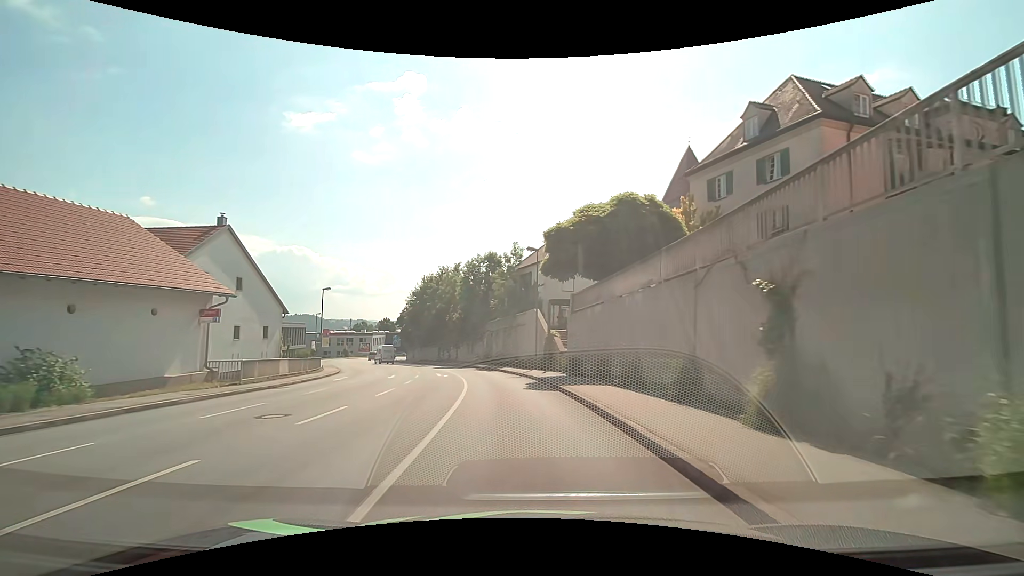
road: tertiary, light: Day
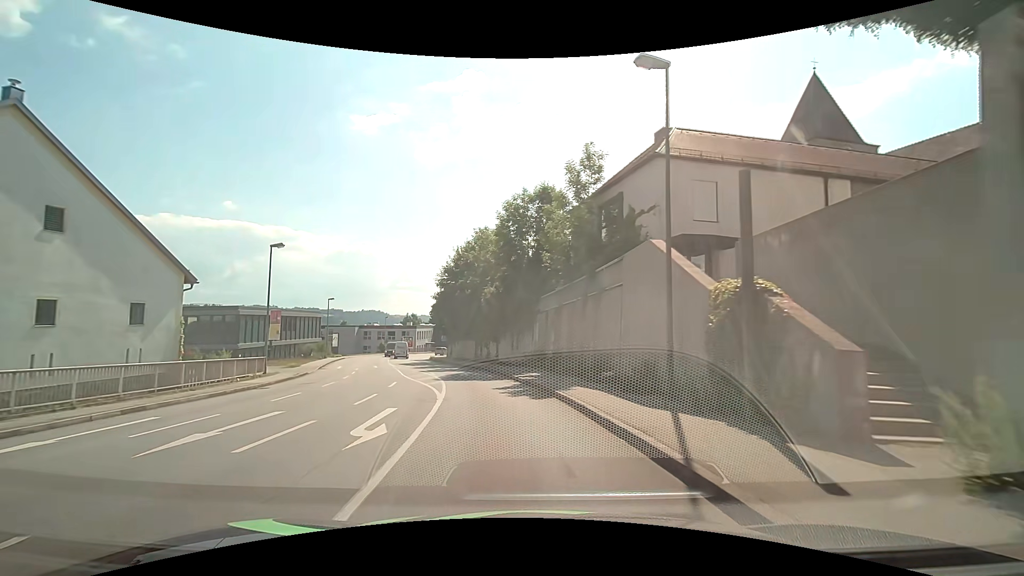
(-1.2, +21.3) m; -7°
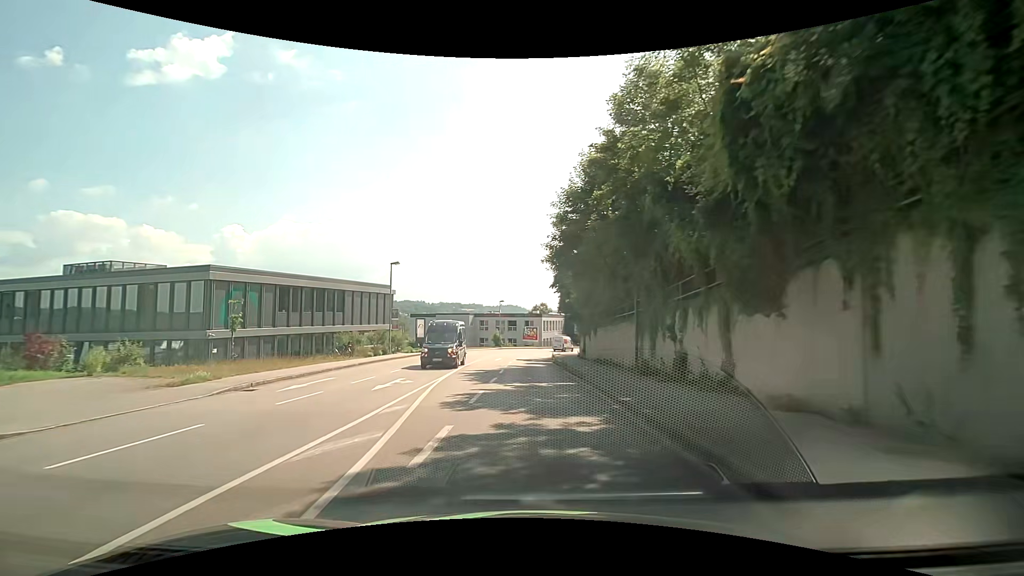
(-3.5, +28.2) m; -15°
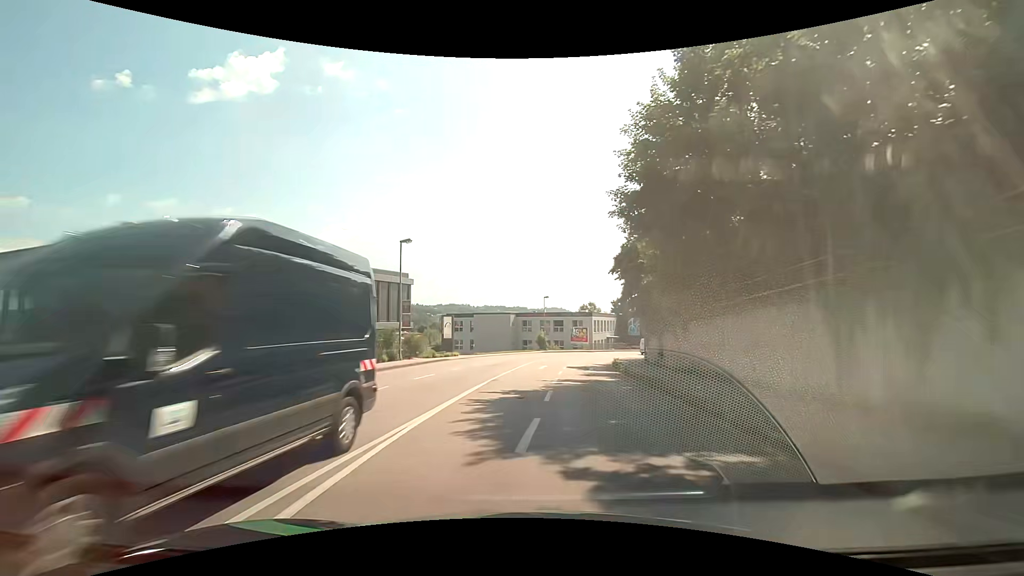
(-0.5, +11.2) m; -5°
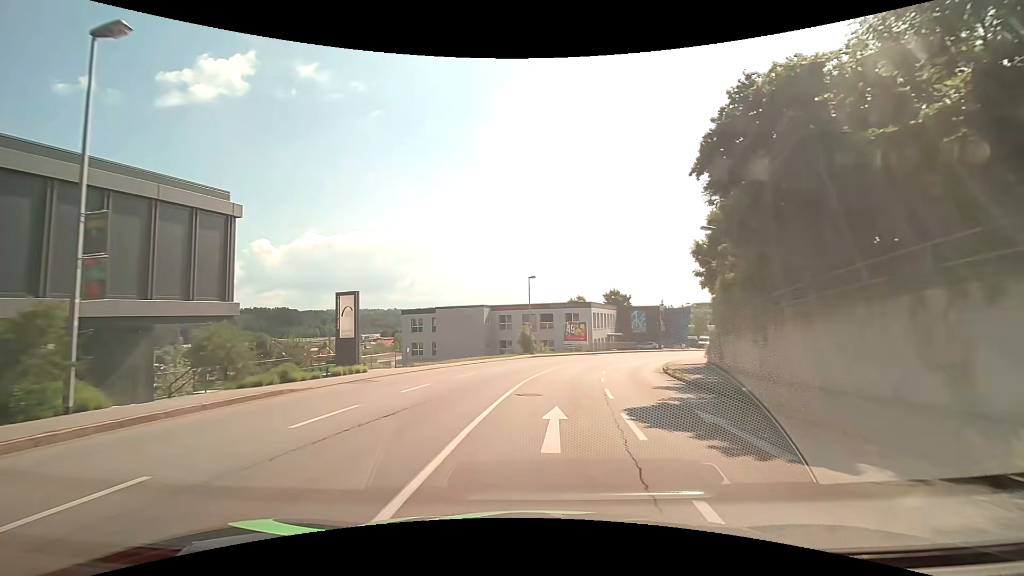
(-0.4, +23.0) m; +1°
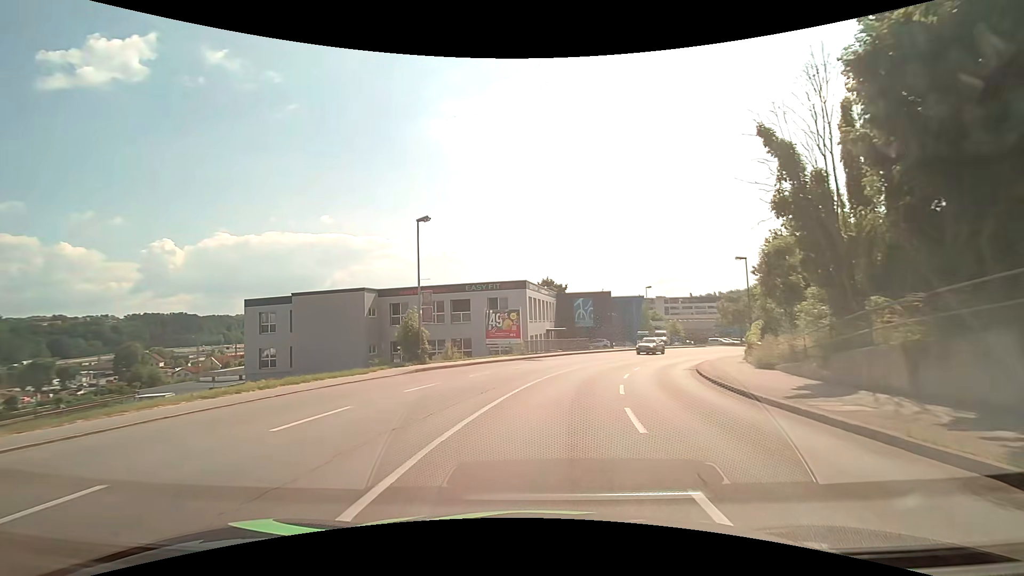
(+1.7, +23.7) m; +9°
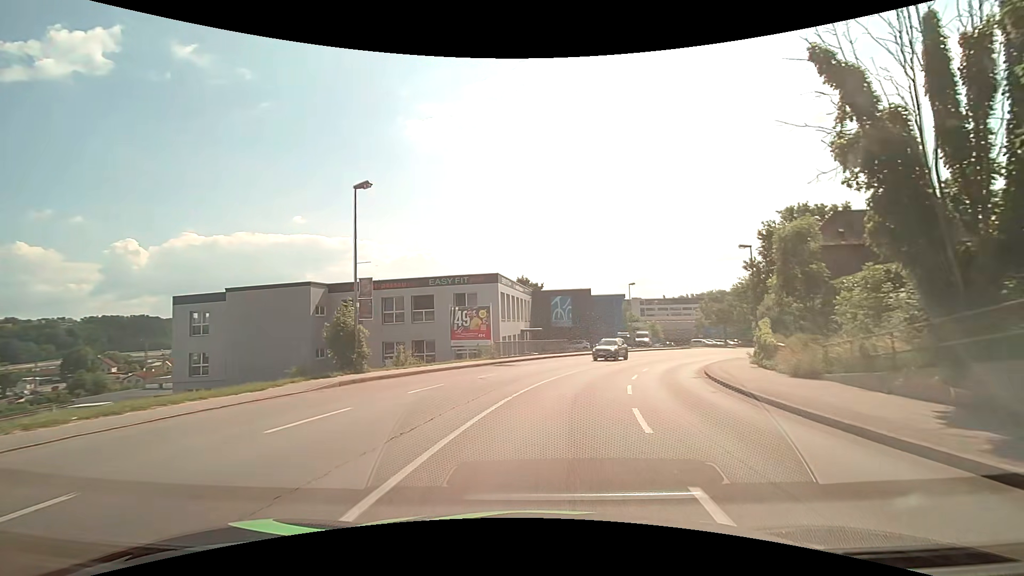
(+0.2, +6.0) m; +3°
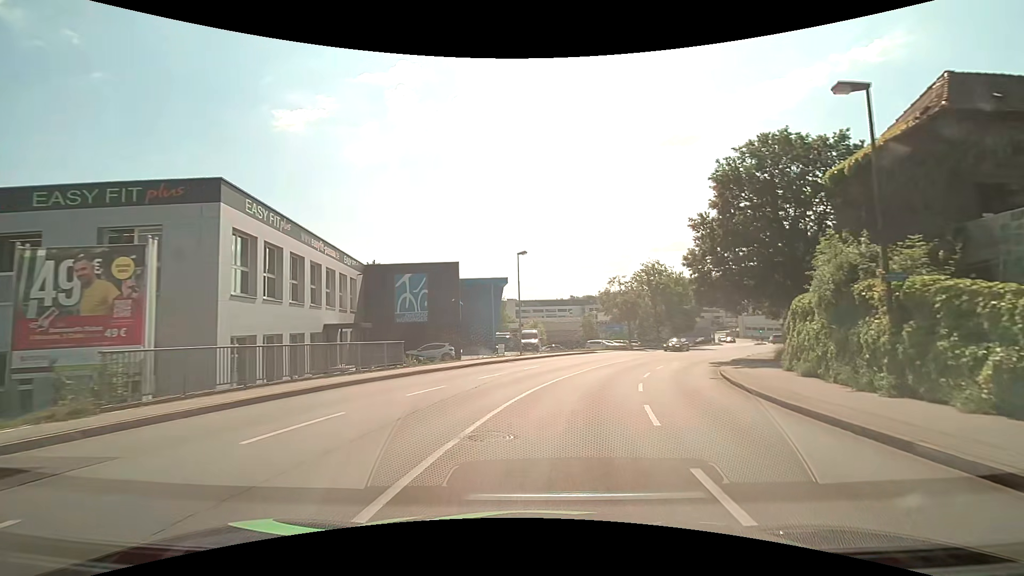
(+3.0, +23.5) m; +15°
(+1, +10) (+2, +20) (+5, +29) (+9, +39) (+14, +47) (+19, +56) (+25, +64) (+32, +71) (+38, +79) (+43, +88) m
